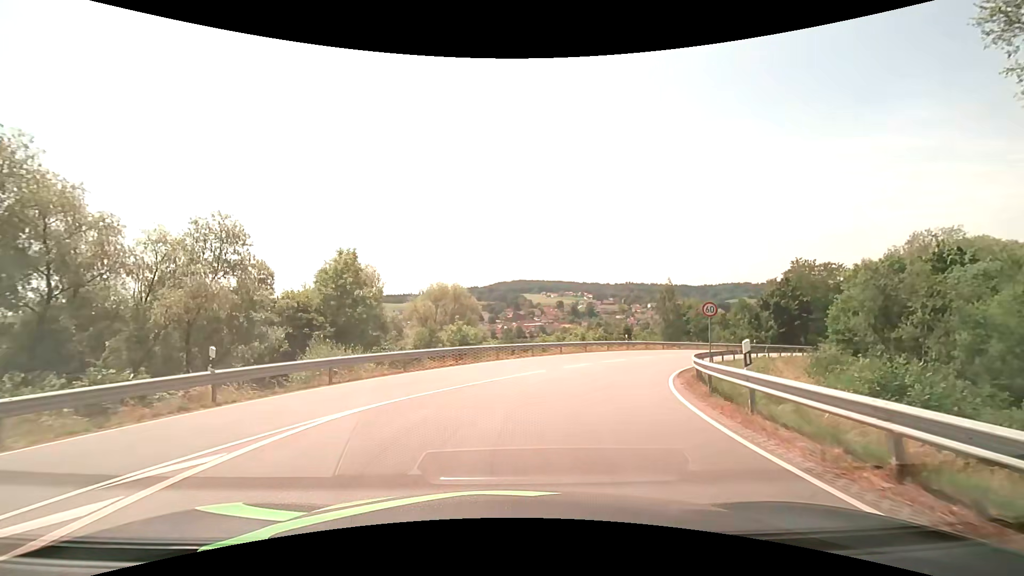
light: Day
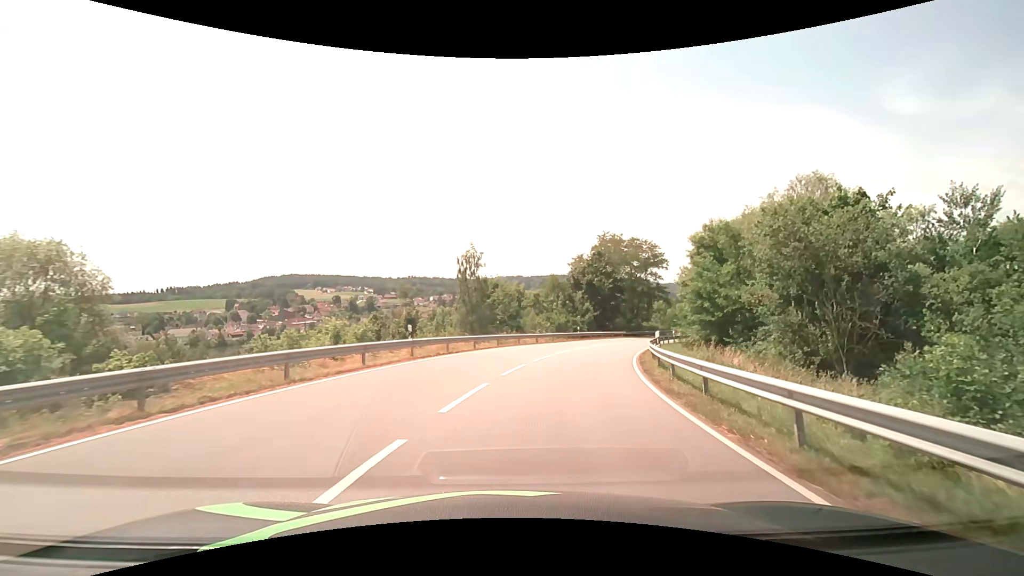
(+4.8, +24.1) m; +24°
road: secondary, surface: asphalt
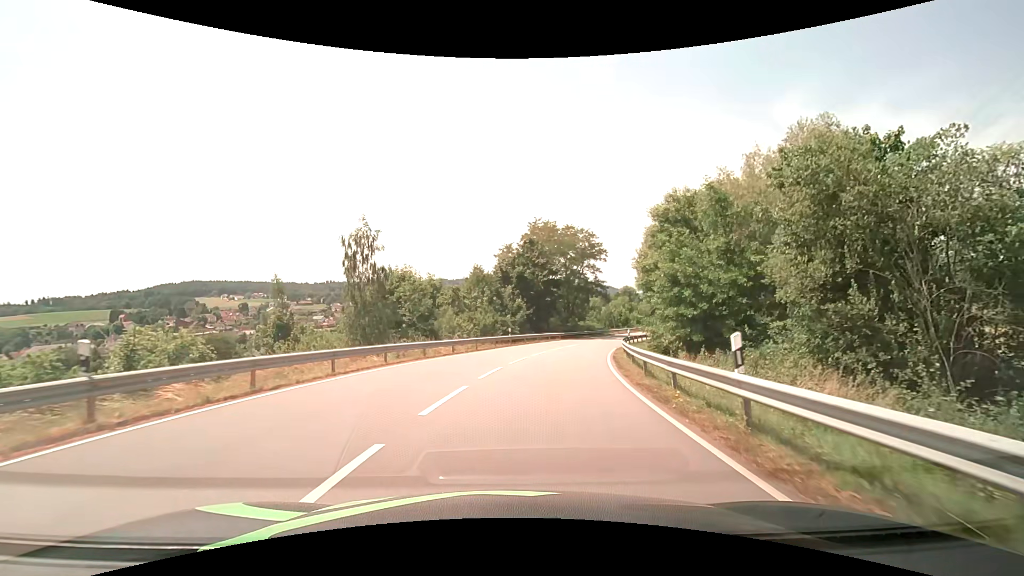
(+1.0, +11.9) m; +9°
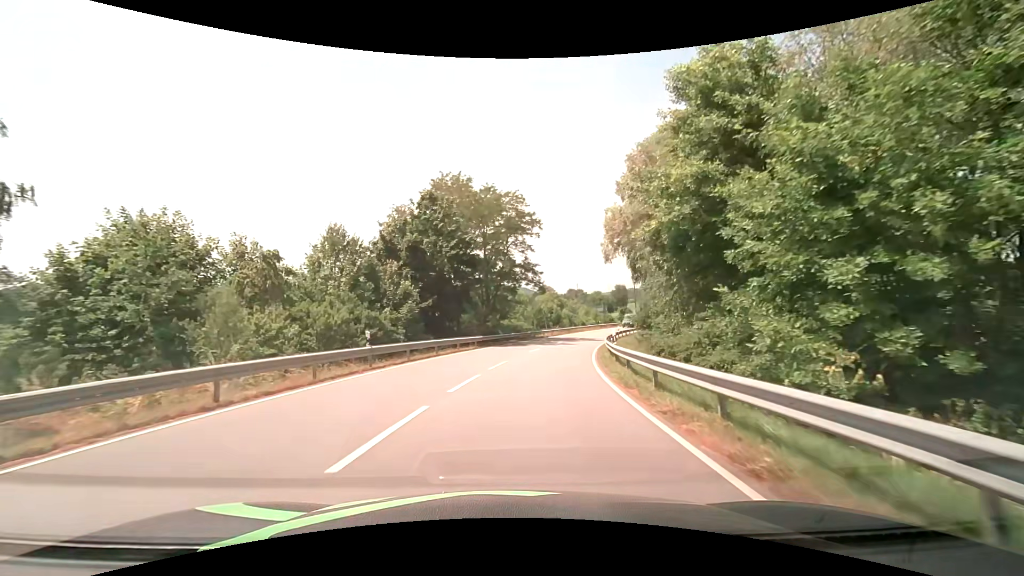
(+1.7, +20.6) m; +9°
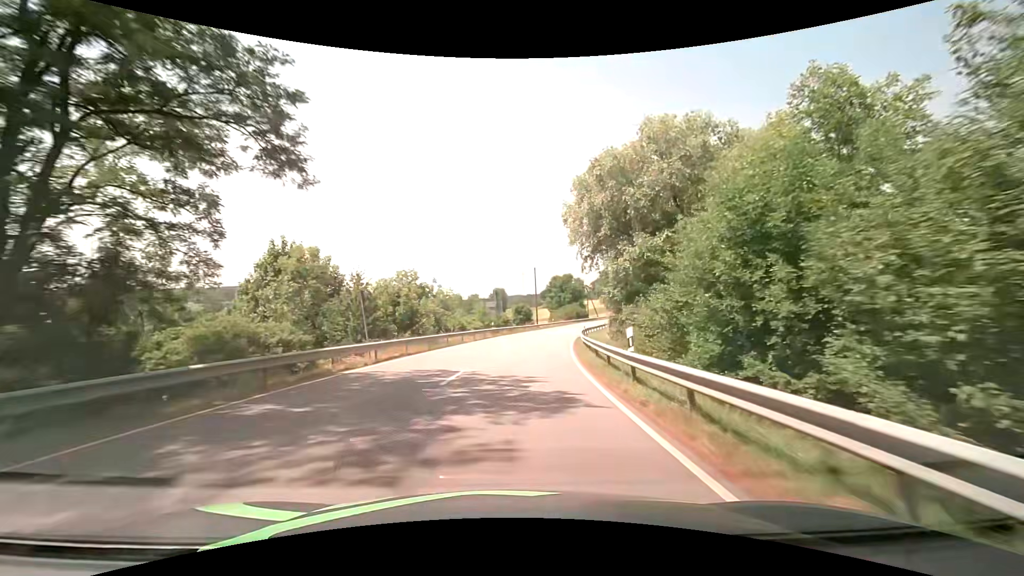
(+5.5, +40.3) m; +14°
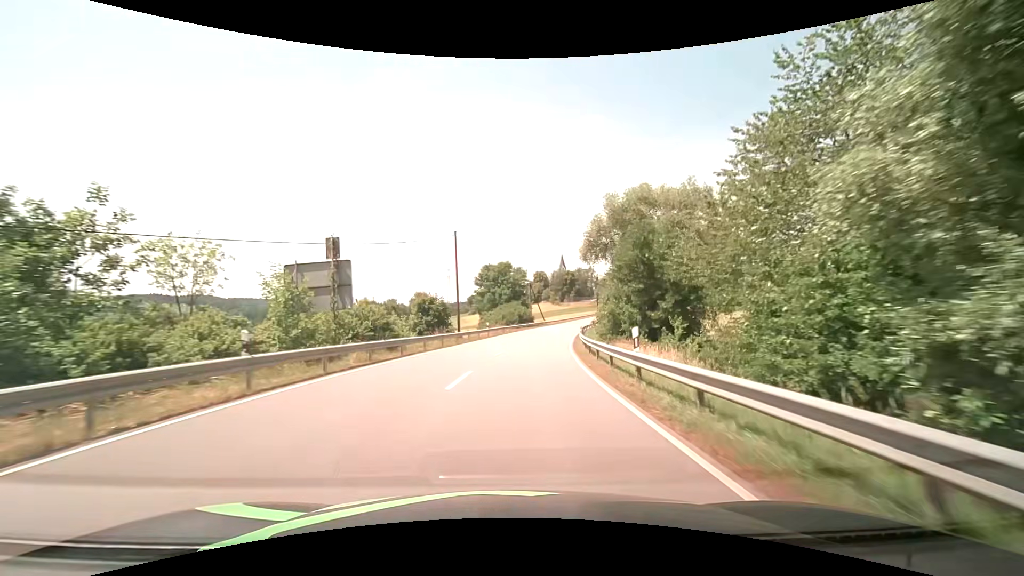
(+2.9, +36.5) m; +9°
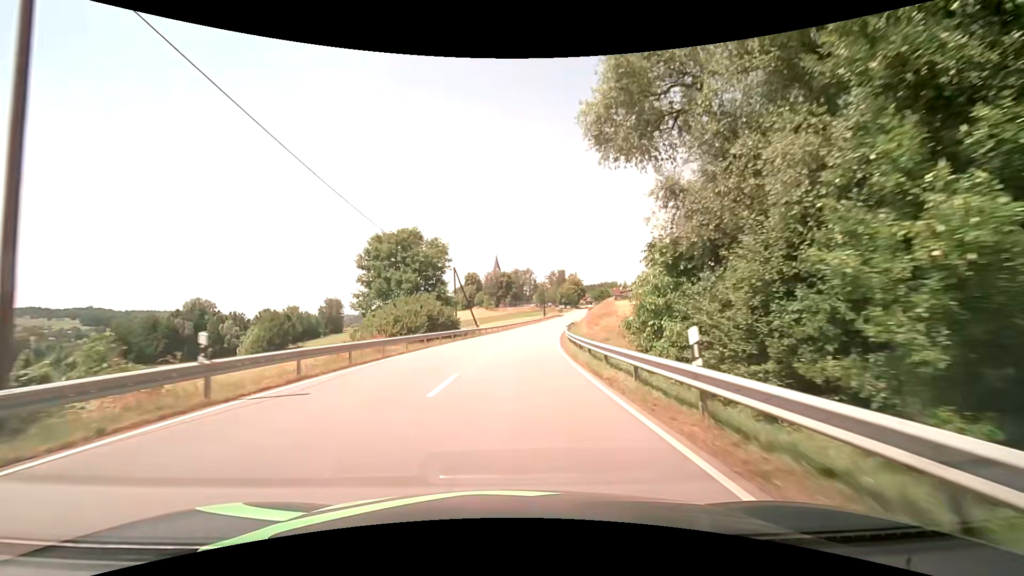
(+2.6, +36.5) m; +8°
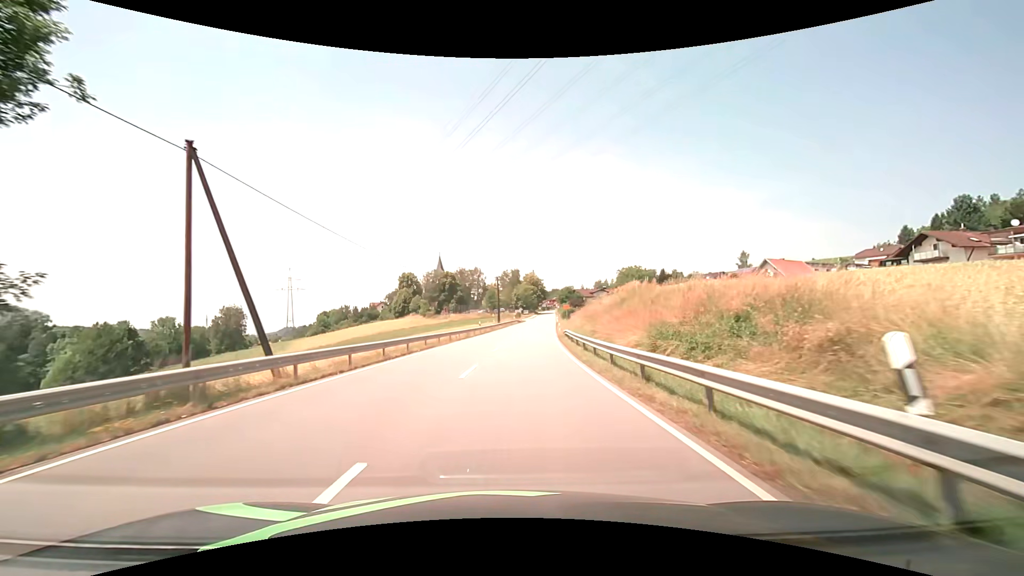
(+2.3, +43.9) m; +6°
(0, +10) (+1, +20) (+1, +30) (+2, +40) (+3, +50) (+4, +60) (+5, +70) (+6, +80) (+7, +90) (+8, +100) m
